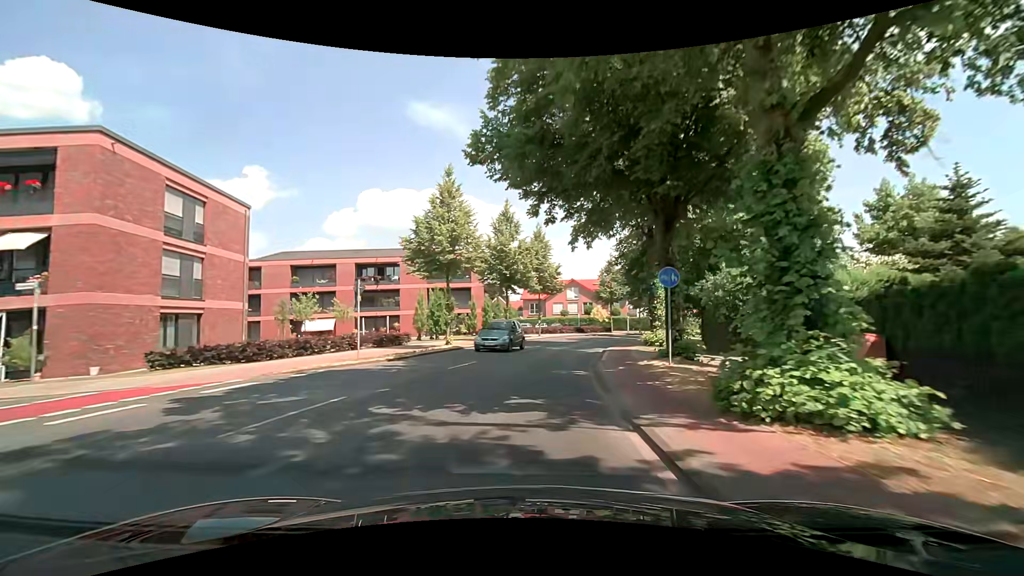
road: secondary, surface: asphalt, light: Day
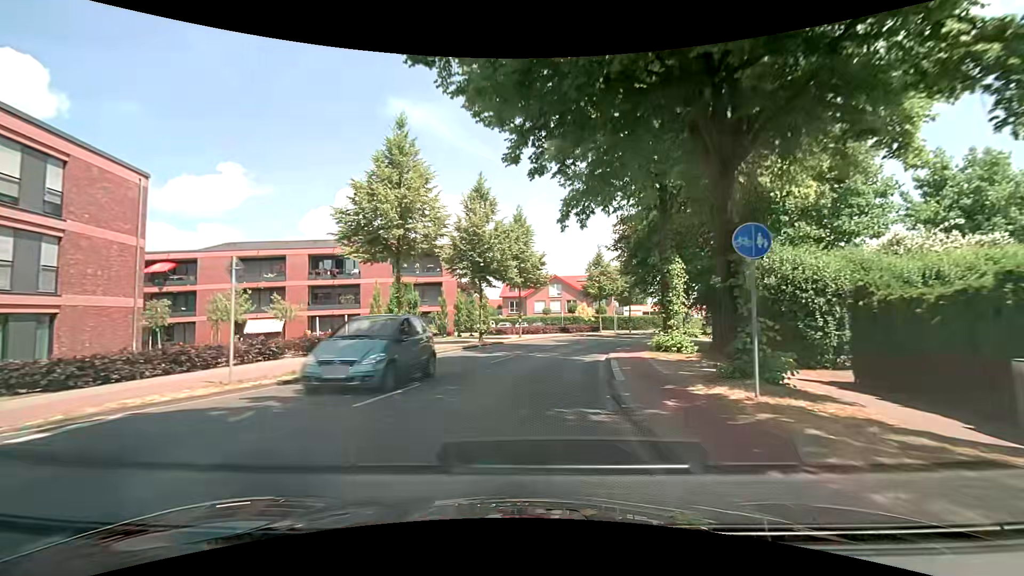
(+0.2, +6.7) m; +2°
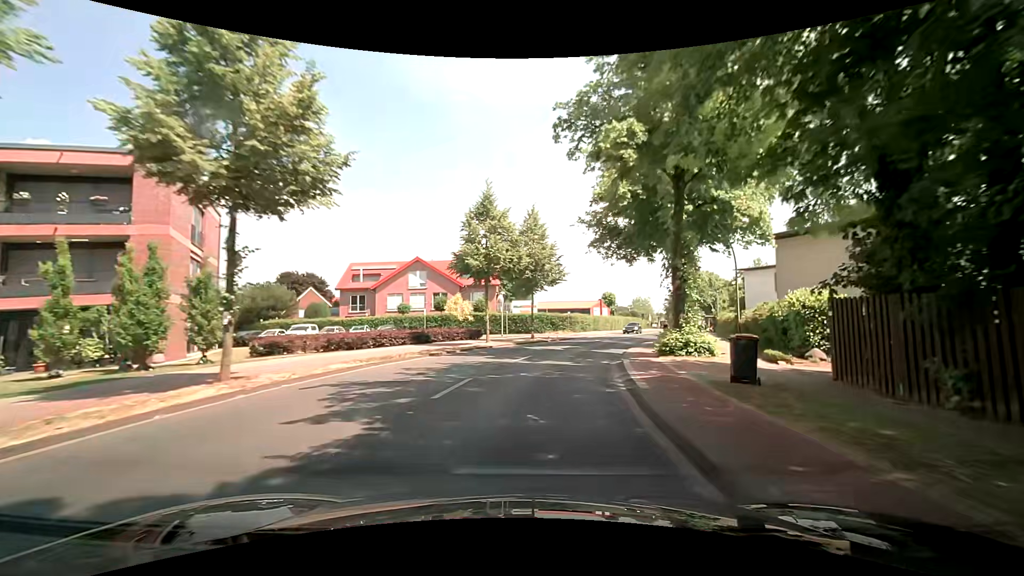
(+2.8, +26.0) m; +13°
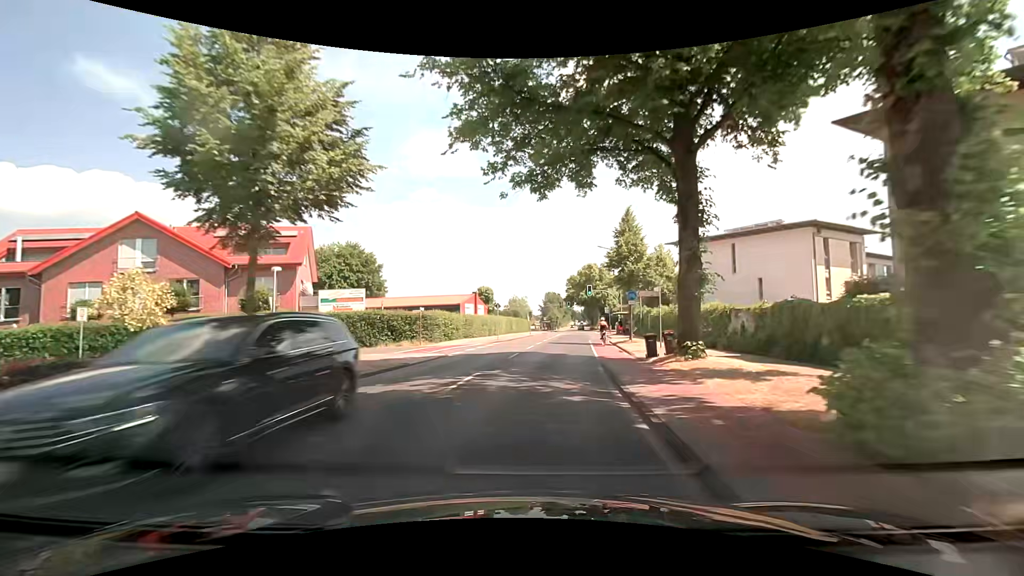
(+3.7, +25.4) m; +15°
(0, +10) (+1, +20) (+2, +30) (+3, +40) (+4, +50) (+6, +60) (+7, +70) (+9, +79) (+10, +89) (+11, +99) m
